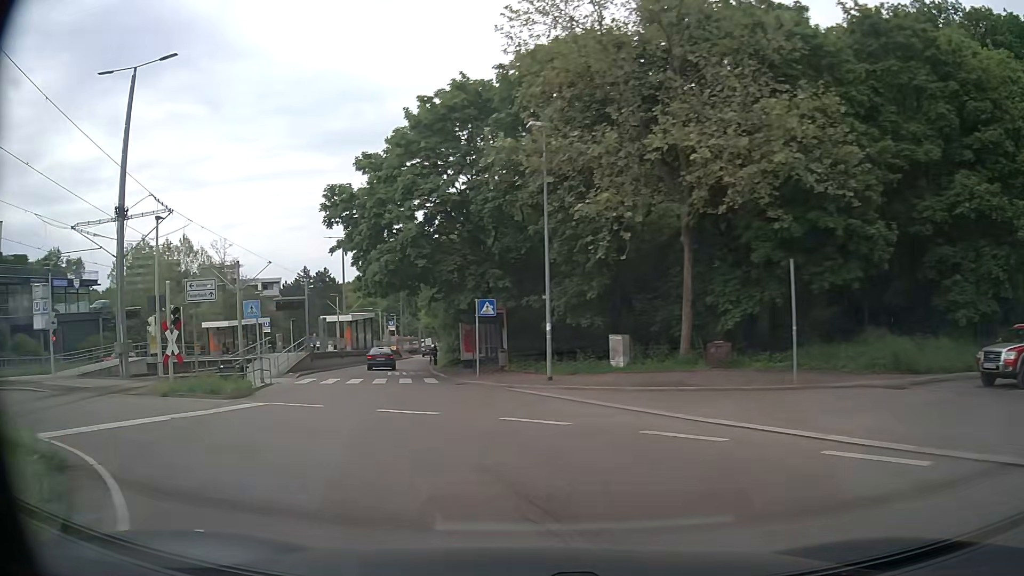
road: secondary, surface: asphalt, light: Day
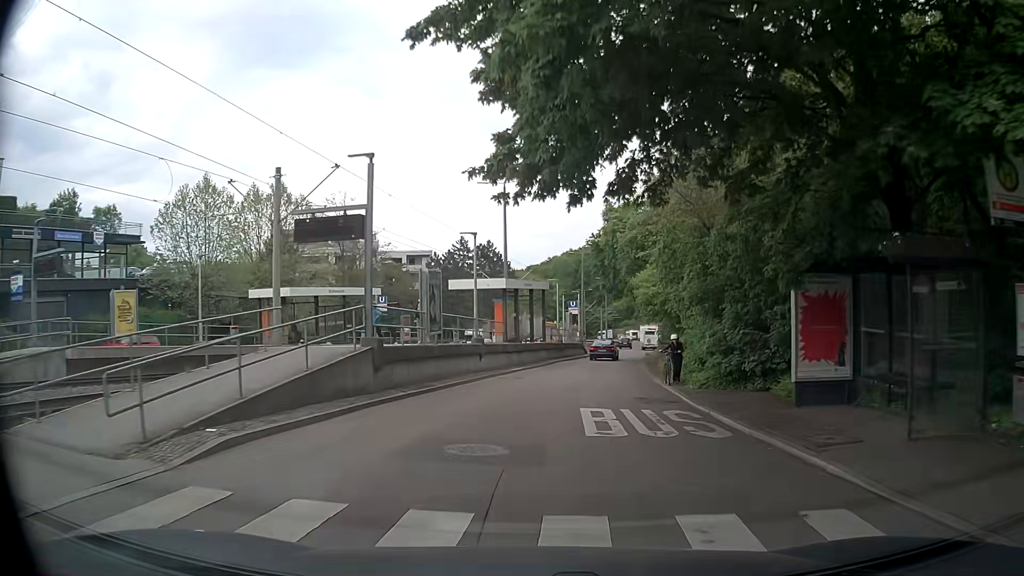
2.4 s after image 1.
(-5.4, +23.3) m; -16°
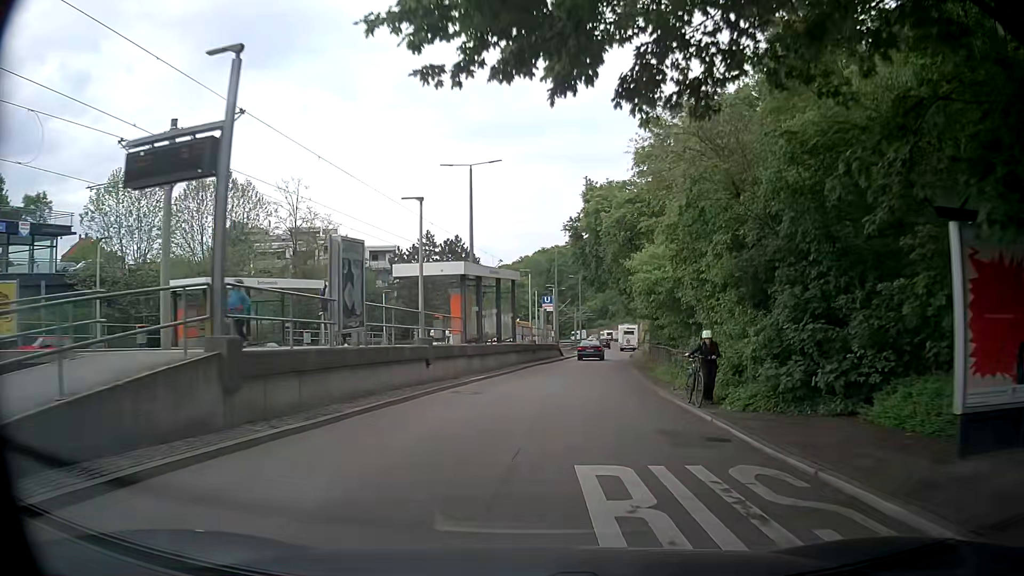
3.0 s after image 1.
(+0.1, +6.3) m; +1°
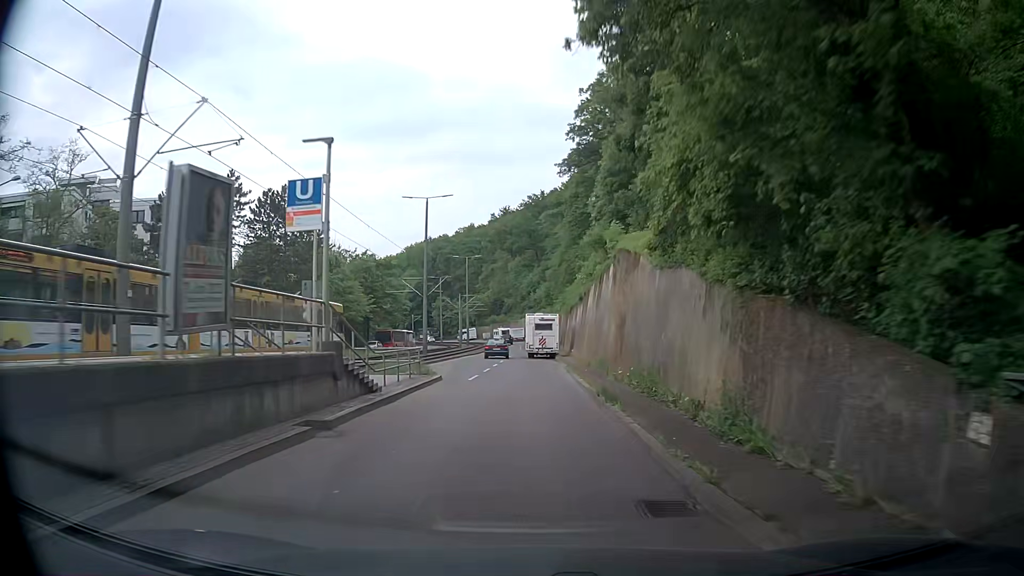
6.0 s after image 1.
(+3.8, +34.9) m; +10°
(0, +10) (0, +20) (-1, +30) (-2, +40) (-3, +50) (-3, +60) (-3, +70) (-3, +80) (-3, +90) (-3, +100) m
